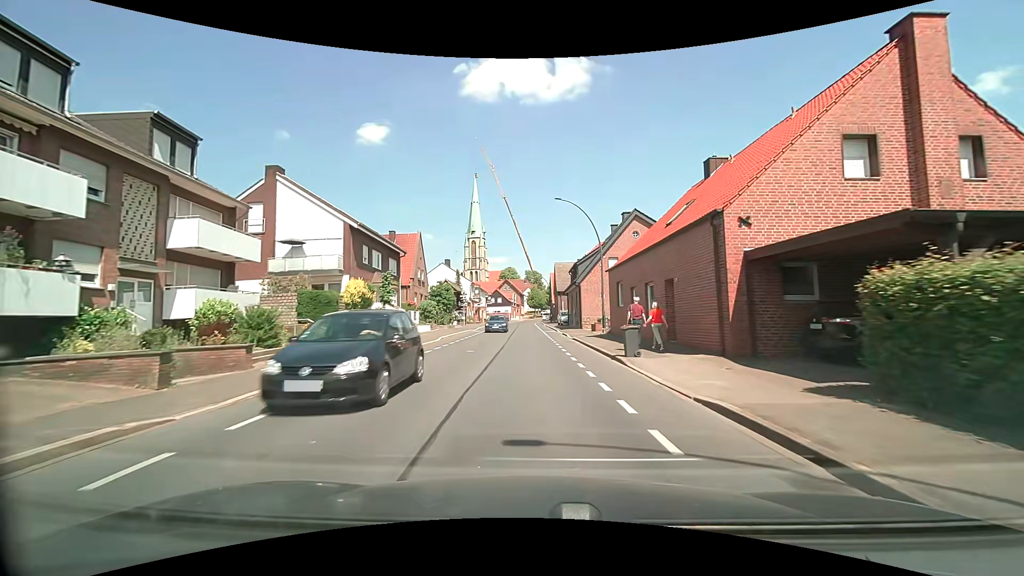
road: secondary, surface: asphalt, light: Day
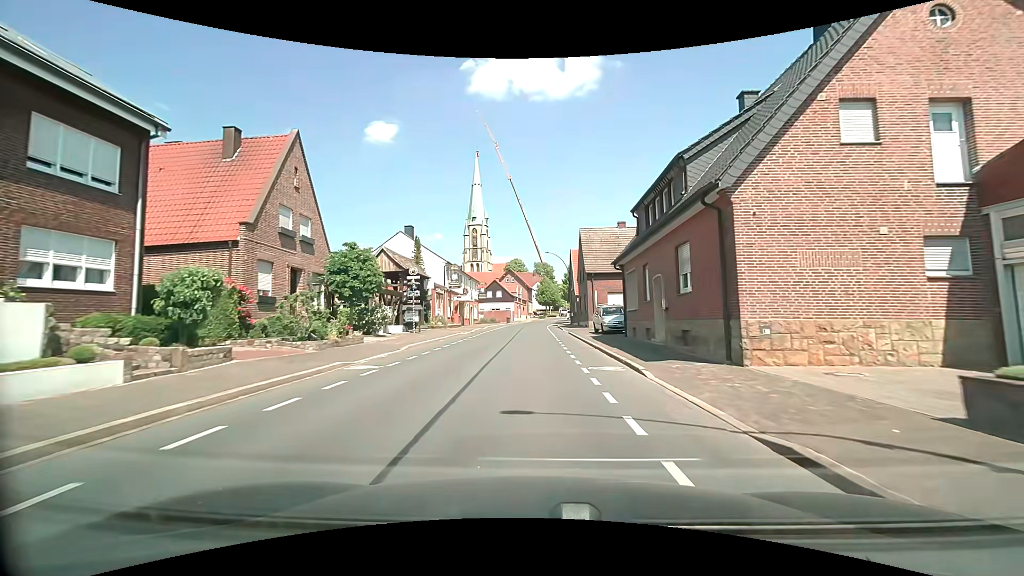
(-0.3, +31.6) m; -1°
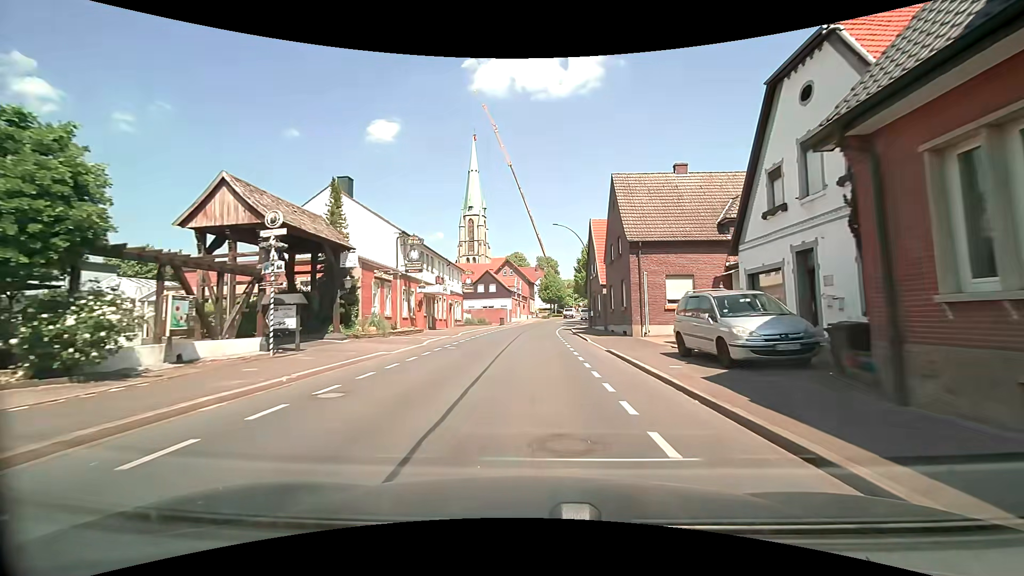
(-0.1, +19.1) m; 0°
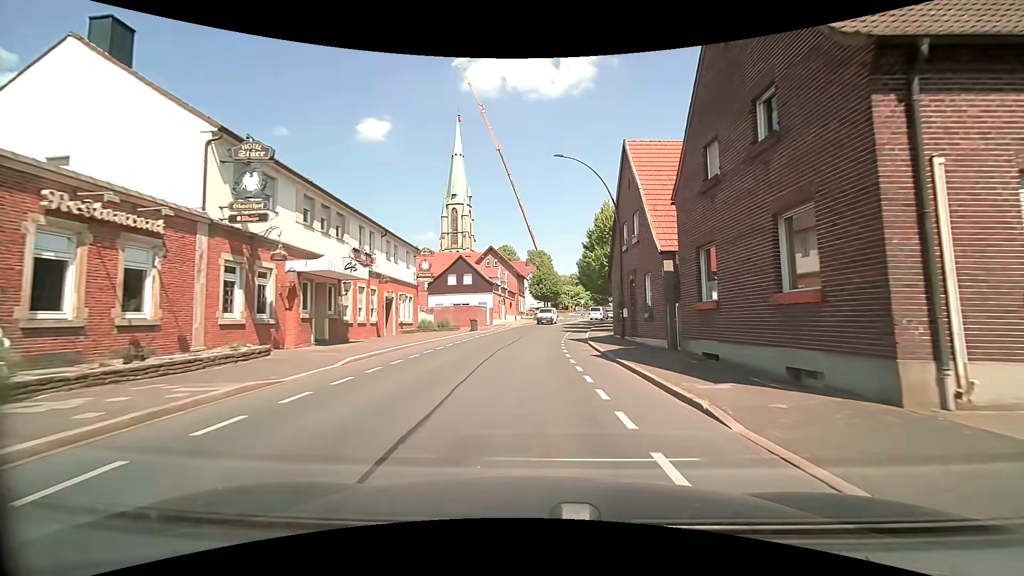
(+0.1, +19.0) m; 0°
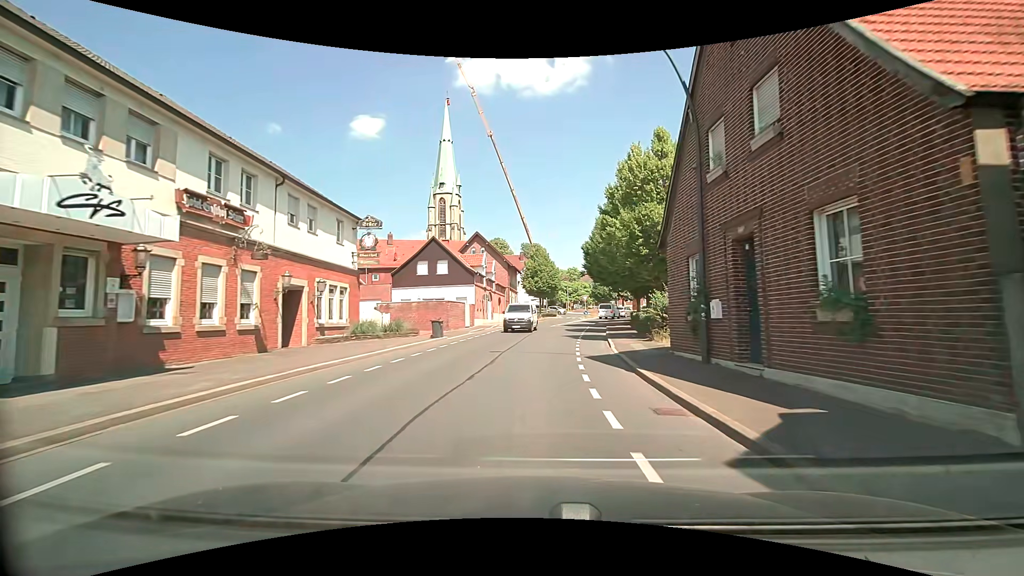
(+0.1, +12.2) m; +1°
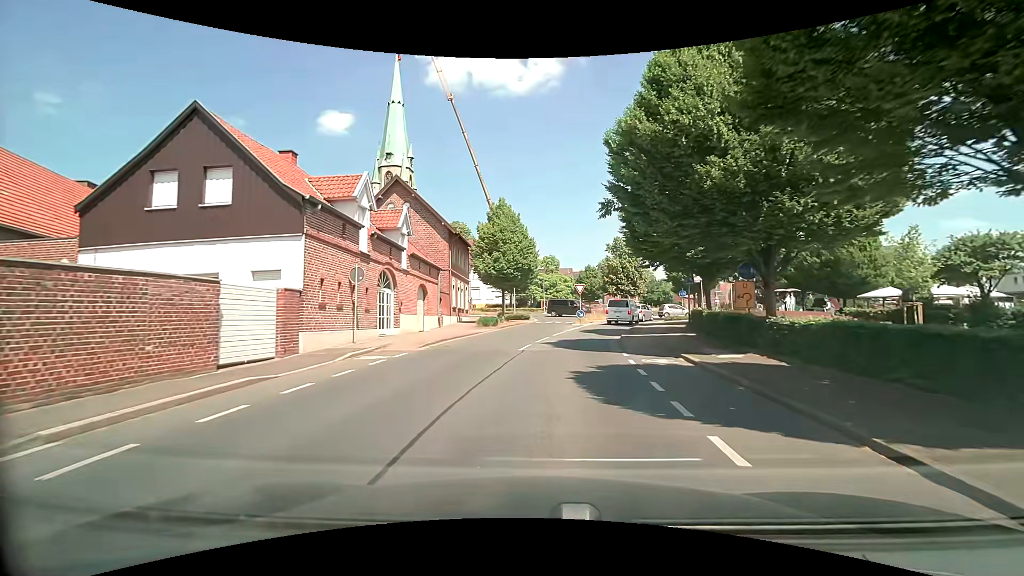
(+0.7, +27.6) m; +1°
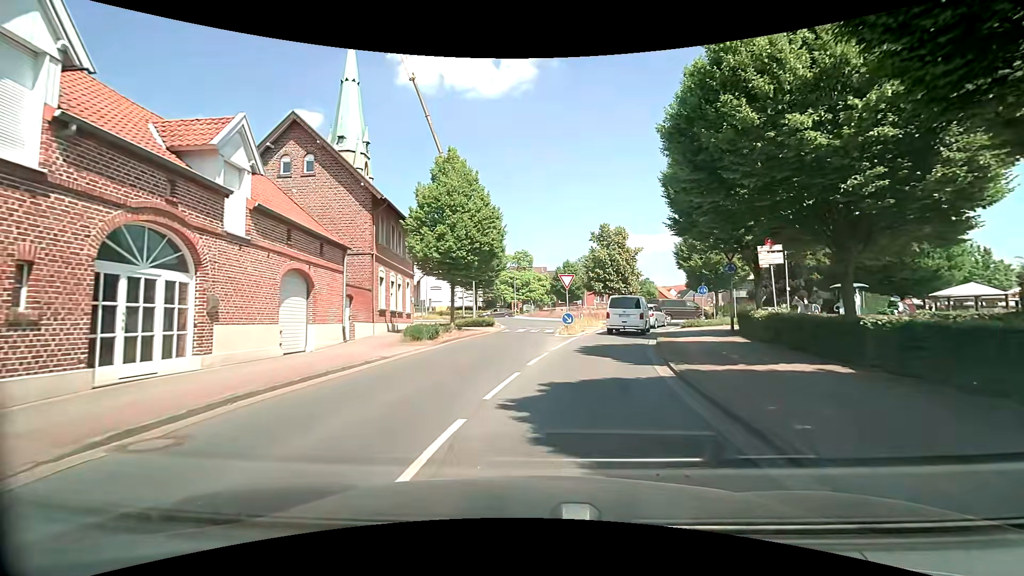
(+0.7, +12.5) m; +5°
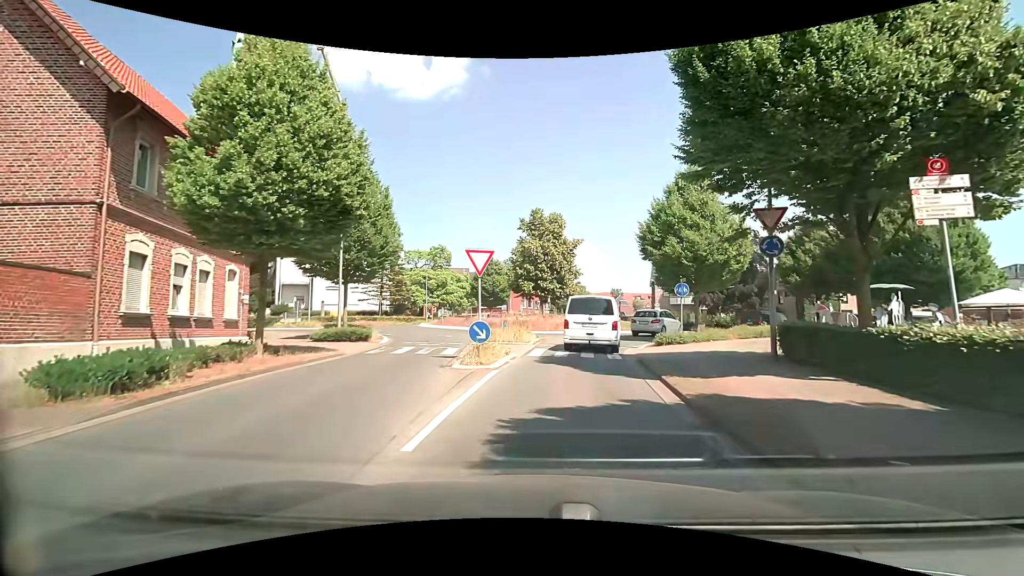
(+0.8, +11.7) m; +8°
(+1, +10) (+2, +20) (+5, +29) (+12, +37) (+19, +43) (+29, +46) (+39, +49) (+48, +50) (+58, +51) (+68, +52) m
